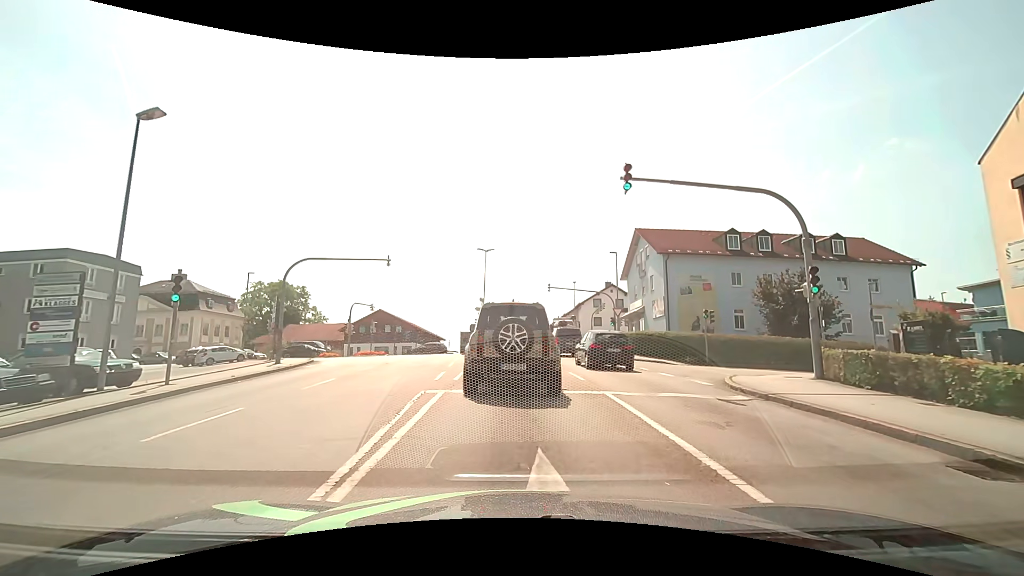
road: tertiary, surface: asphalt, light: Day
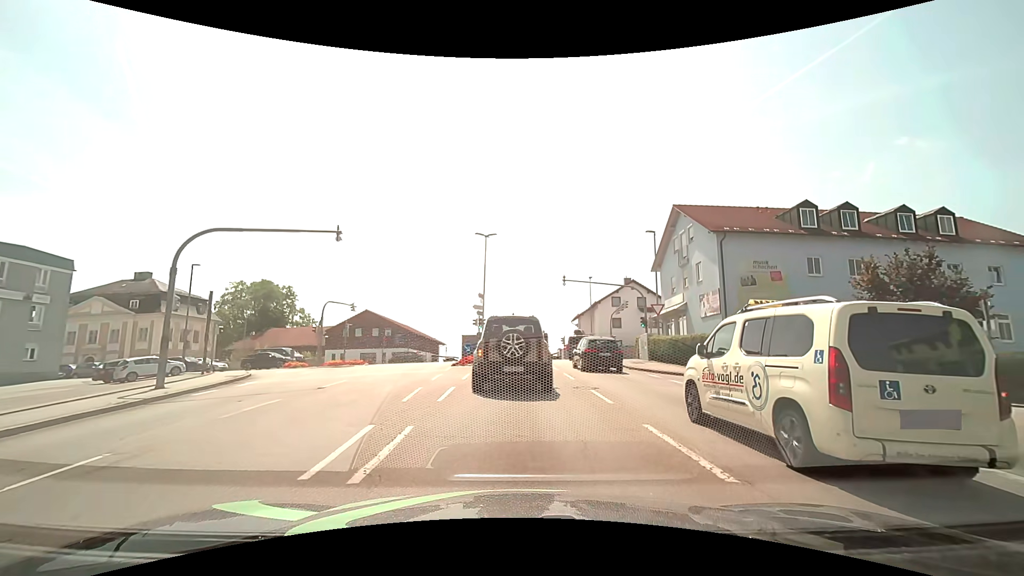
(-0.2, +9.4) m; -1°
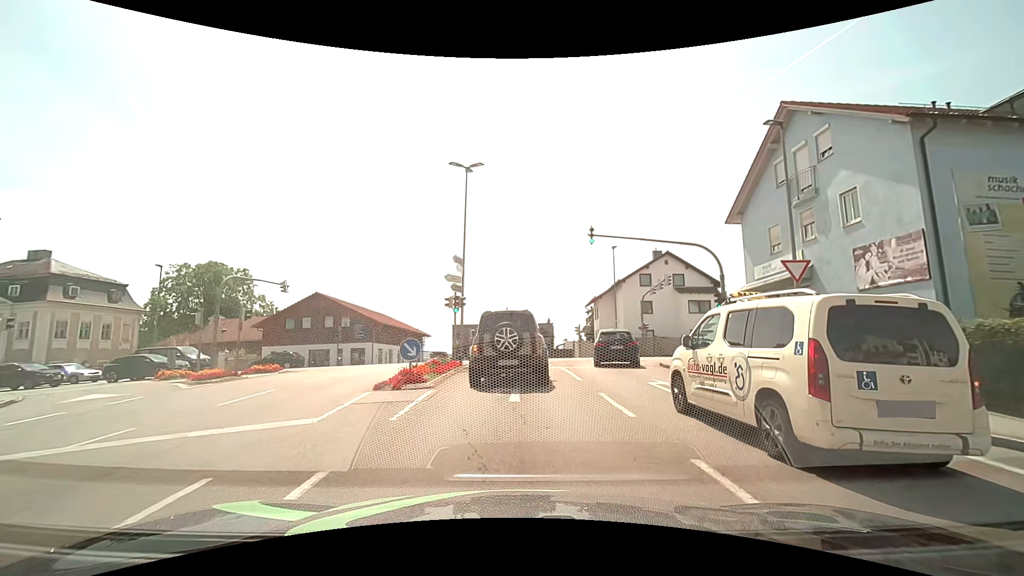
(0.0, +15.5) m; 0°
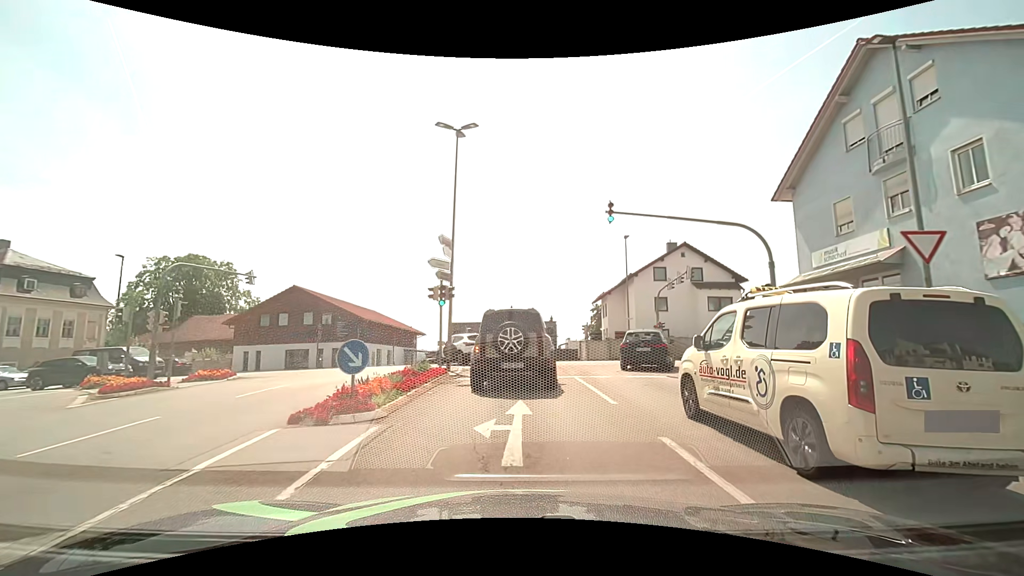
(0.0, +4.7) m; 0°
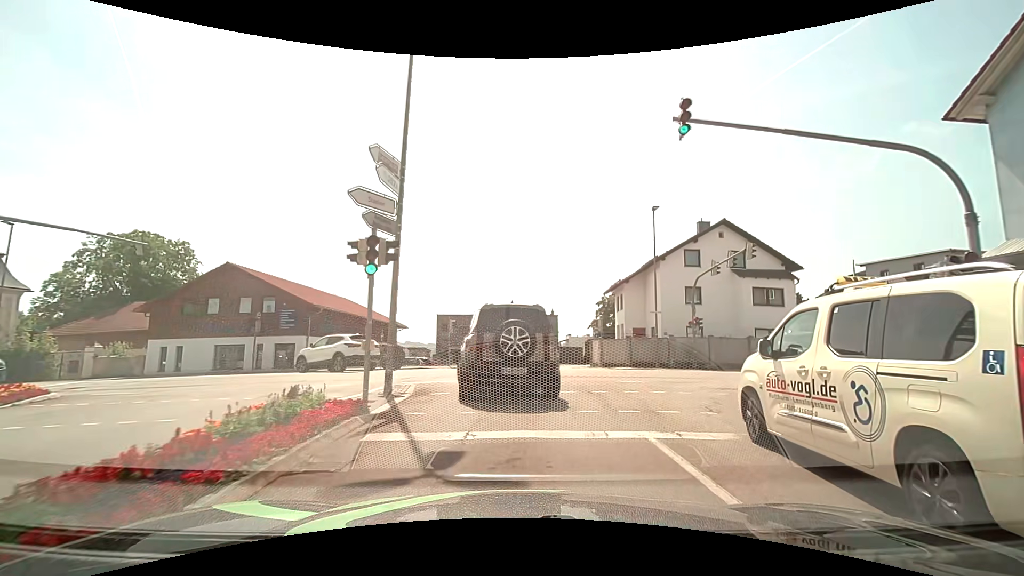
(0.0, +8.8) m; -1°
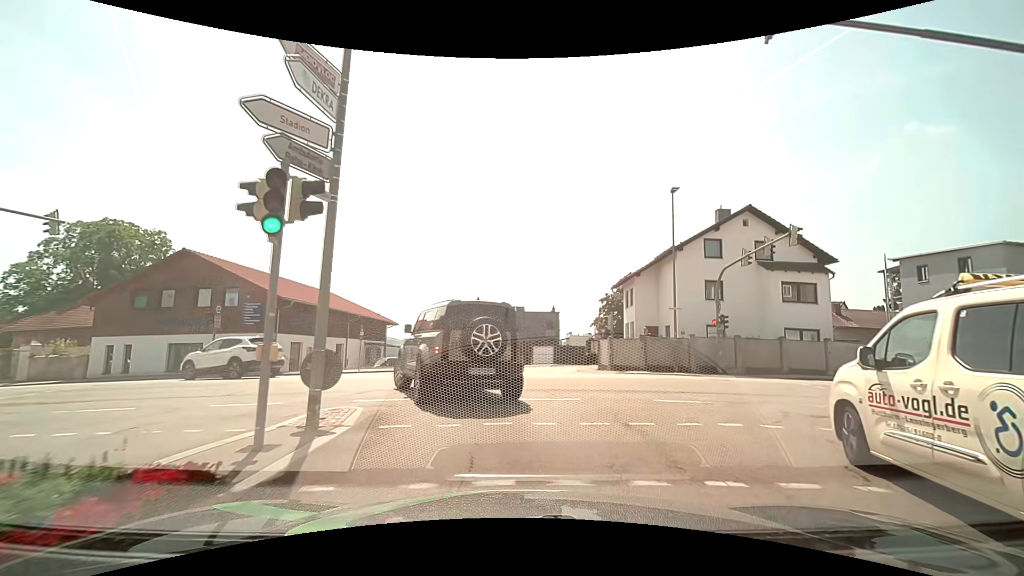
(+0.1, +4.0) m; +1°
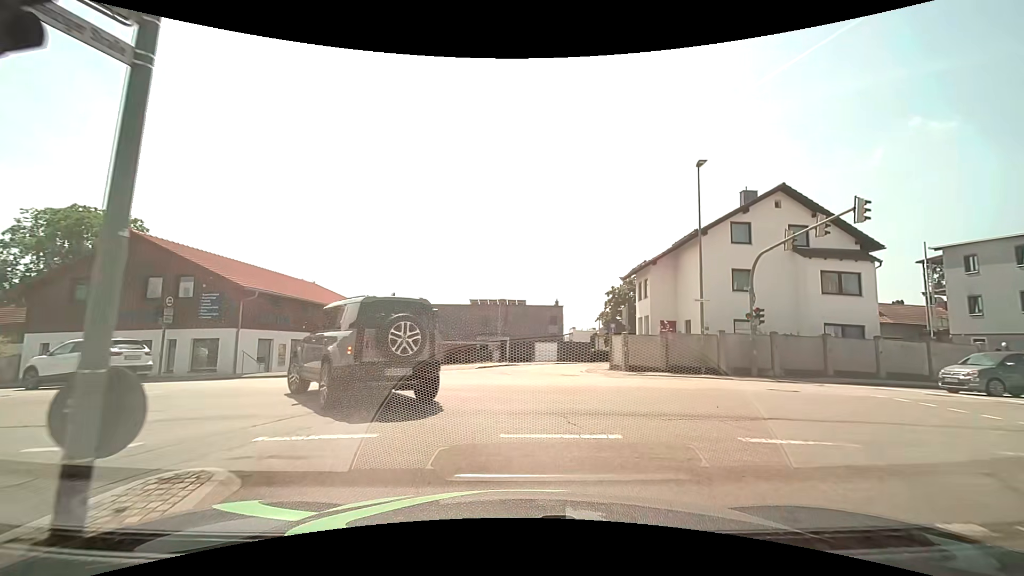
(0.0, +3.9) m; 0°
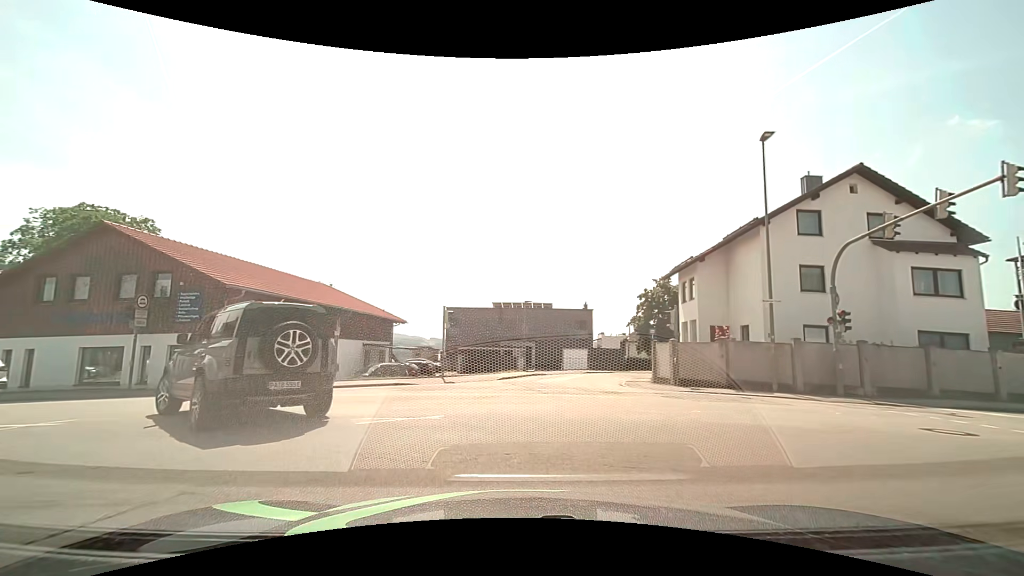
(-0.1, +3.8) m; -3°
(-2, +10) (-9, +16) (-19, +18) (-29, +19) (-39, +19) (-49, +19) (-59, +19) (-69, +18) (-79, +18) (-89, +19) m
